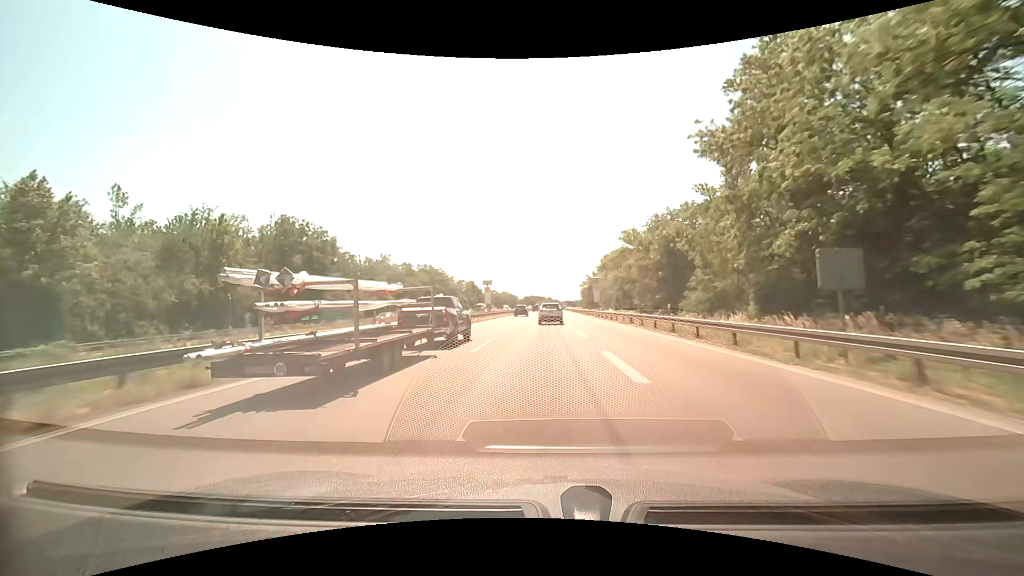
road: motorway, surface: asphalt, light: Day
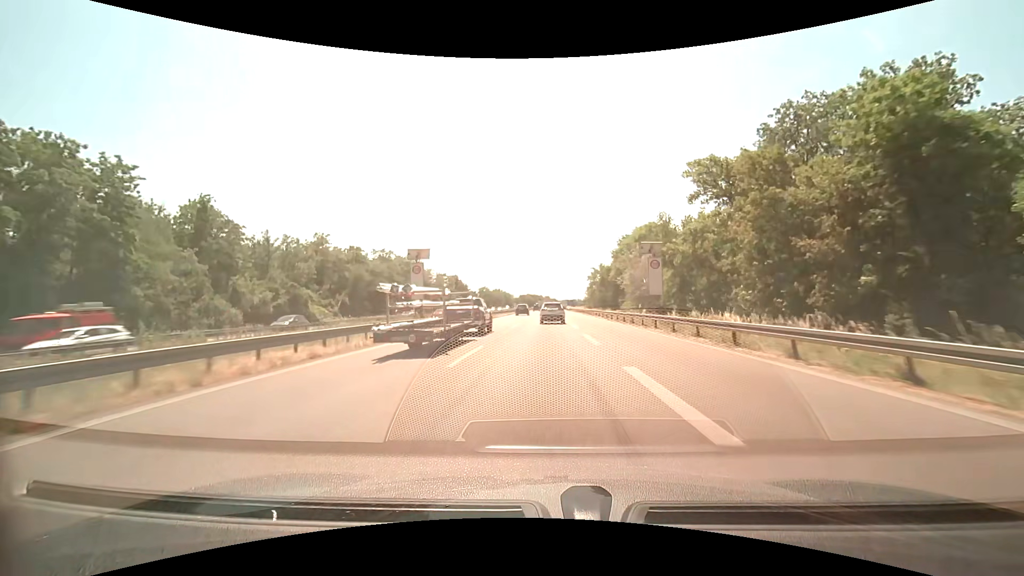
(+0.1, +39.9) m; 0°
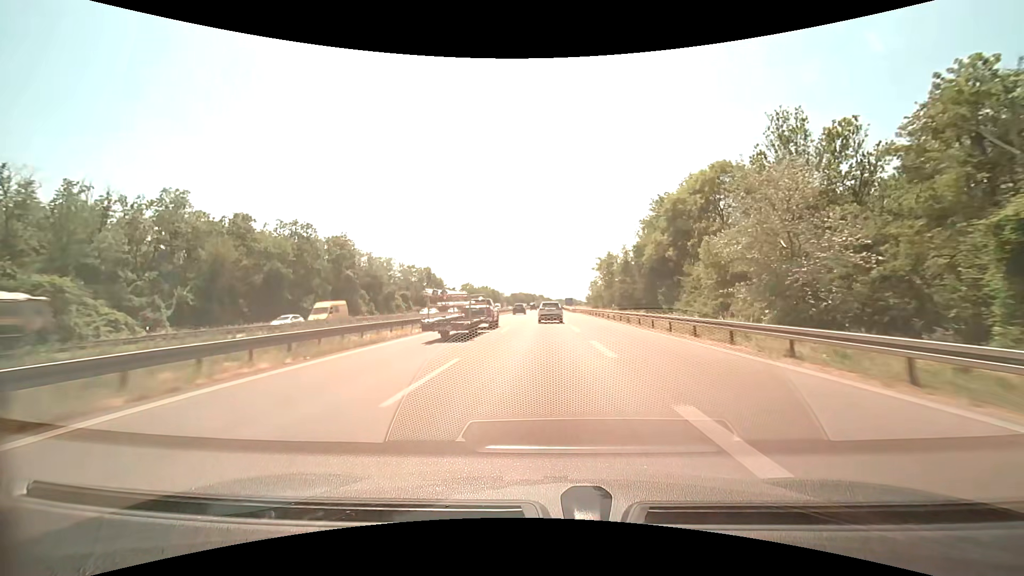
(+0.2, +40.3) m; +1°
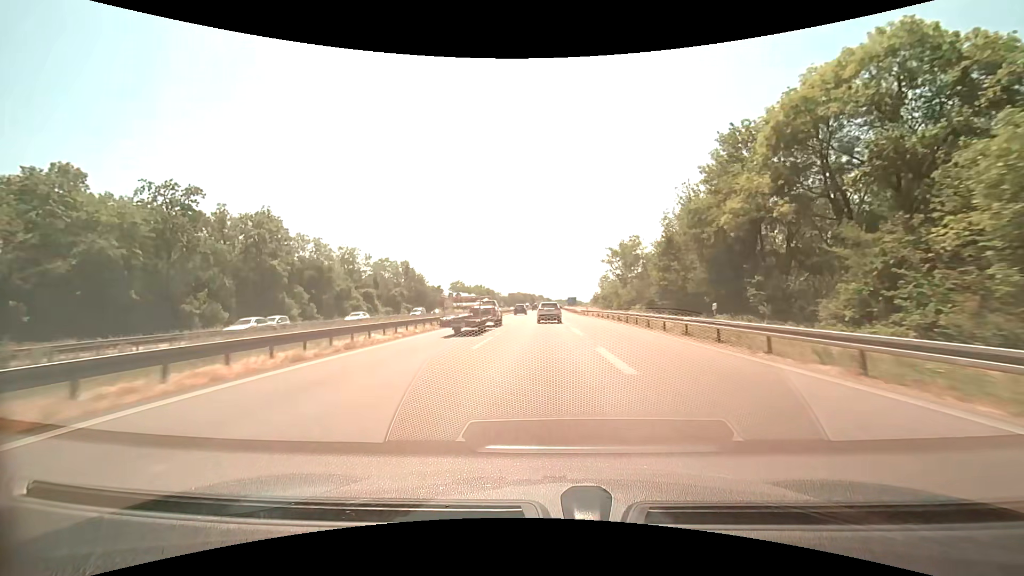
(+0.1, +27.0) m; 0°
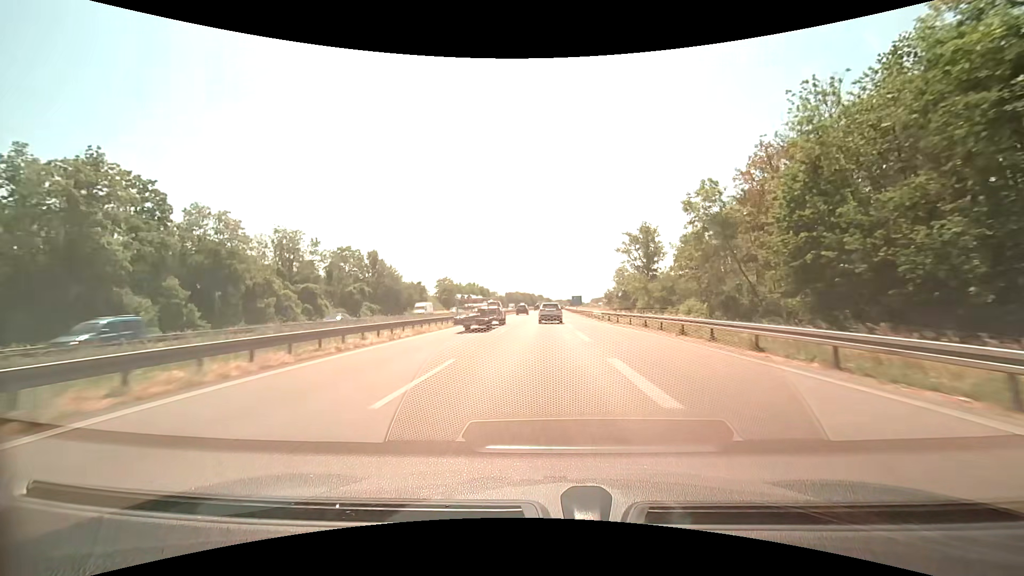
(0.0, +27.1) m; 0°
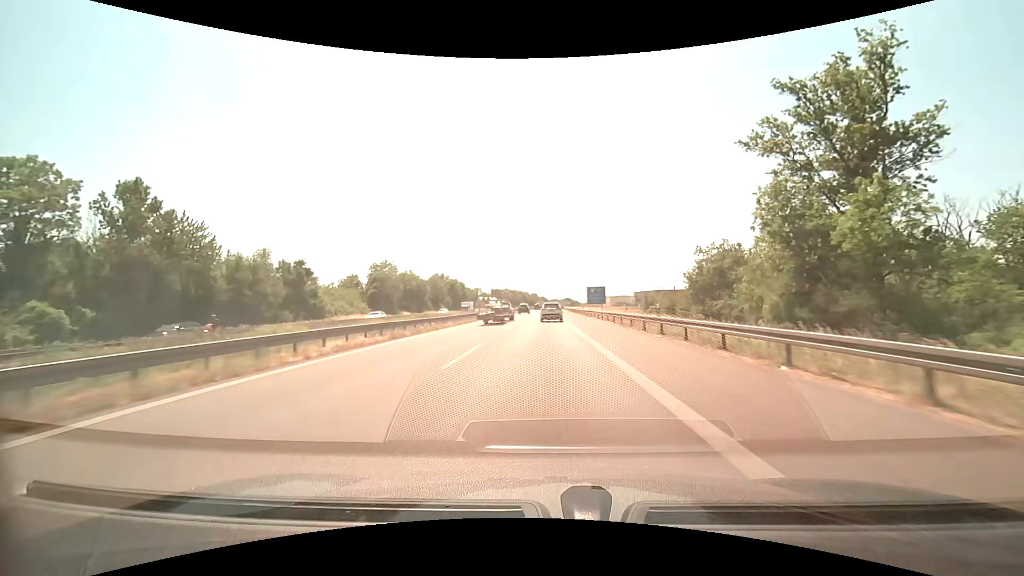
(+0.1, +68.0) m; 0°
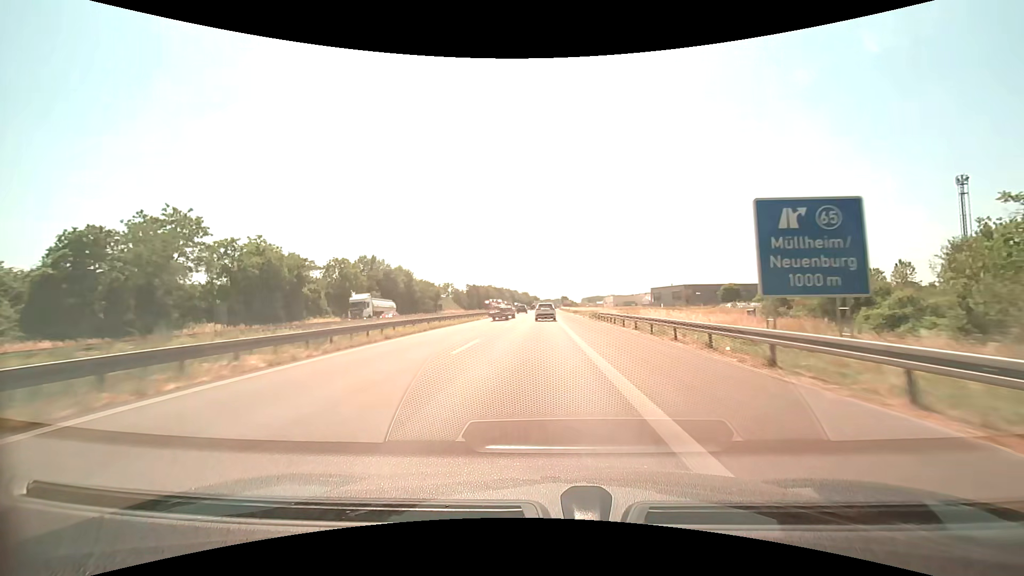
(+0.6, +68.4) m; +1°
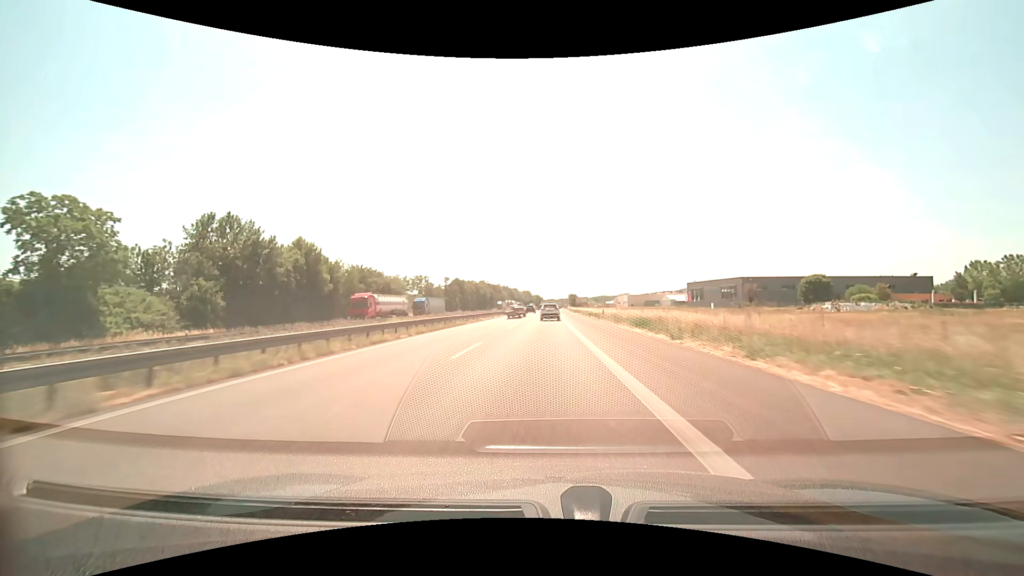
(-0.2, +55.3) m; 0°
(0, +10) (0, +20) (0, +30) (0, +40) (0, +50) (0, +60) (0, +70) (+1, +80) (+1, +90) (+1, +100) m
